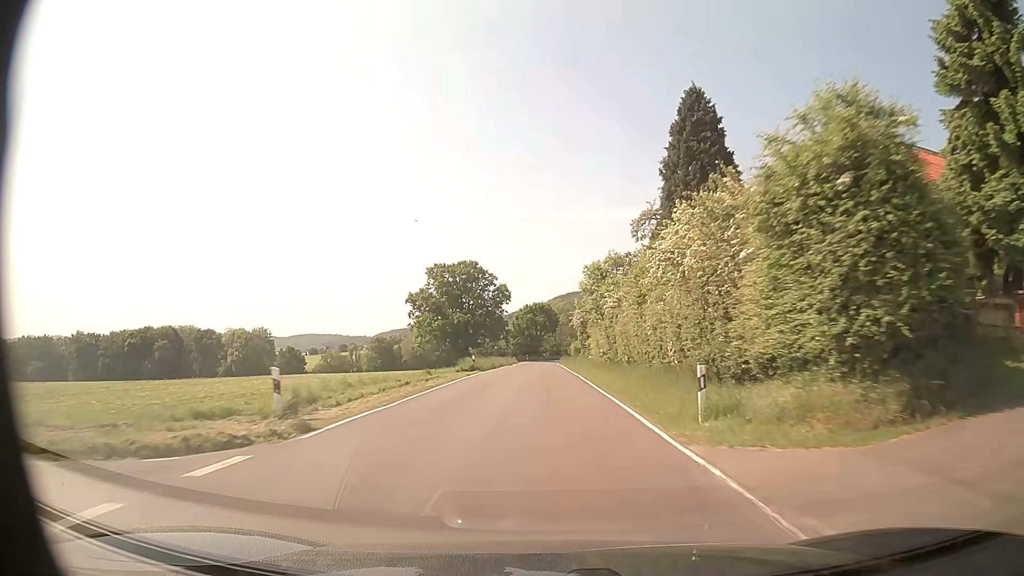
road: secondary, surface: asphalt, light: Day
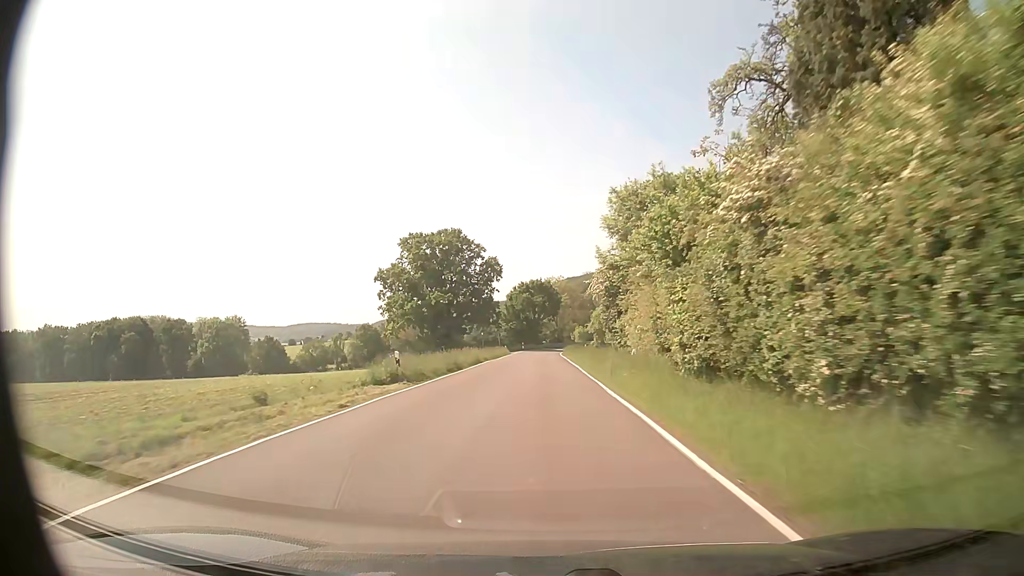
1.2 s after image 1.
(+0.1, +23.2) m; 0°
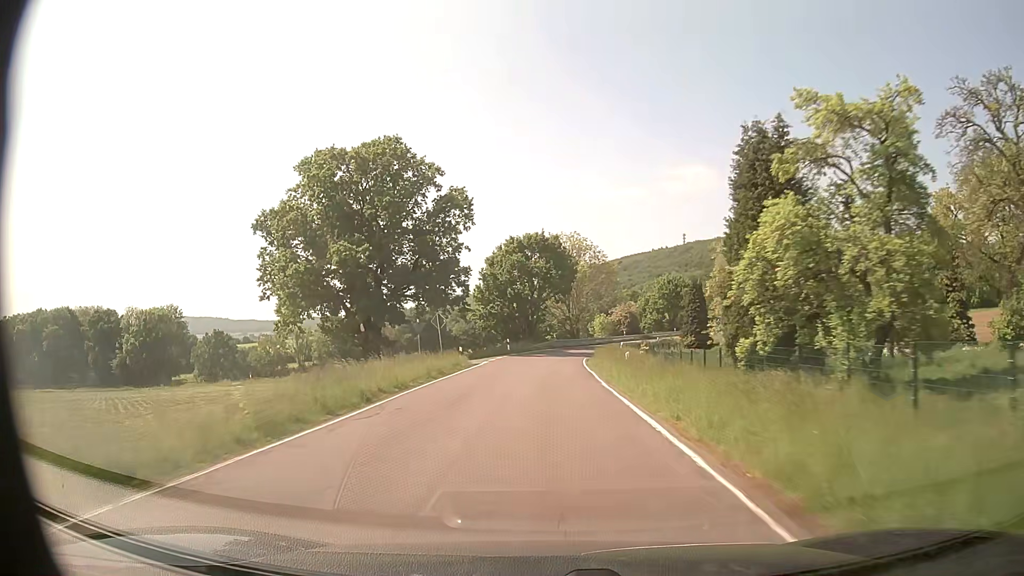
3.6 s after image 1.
(-0.1, +46.2) m; 0°
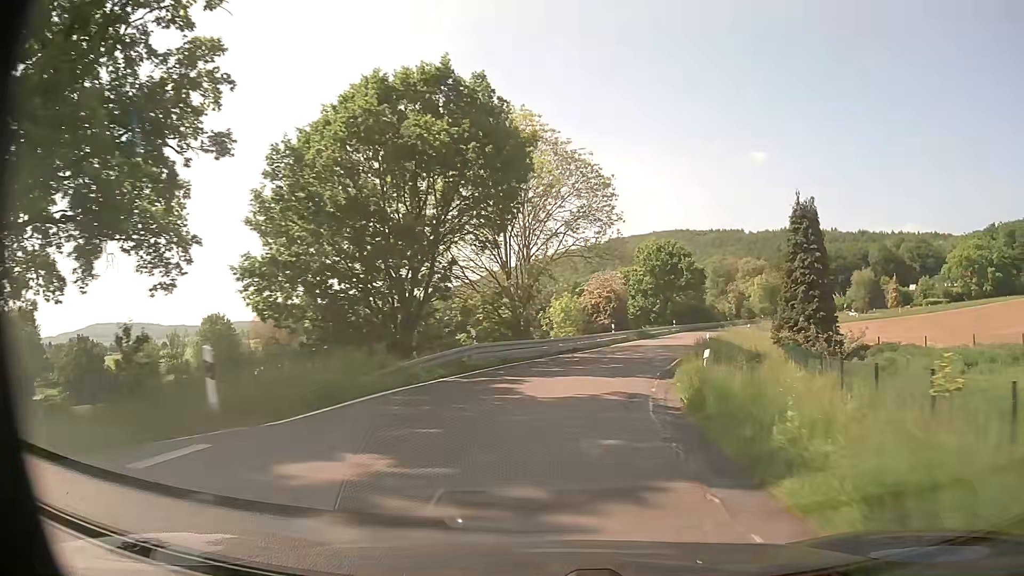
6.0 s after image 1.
(+0.6, +43.1) m; +6°
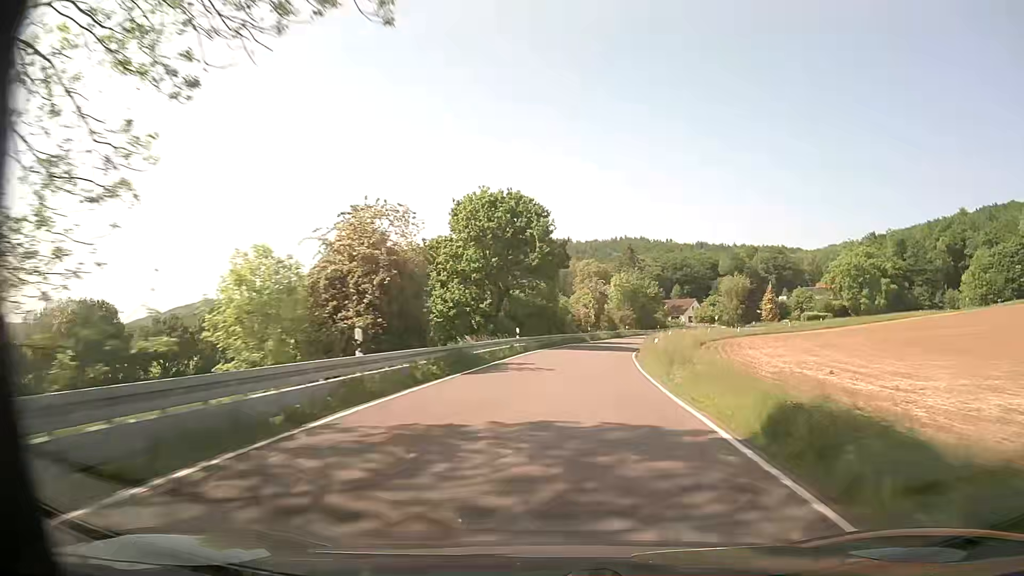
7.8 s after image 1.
(+4.2, +32.2) m; +15°
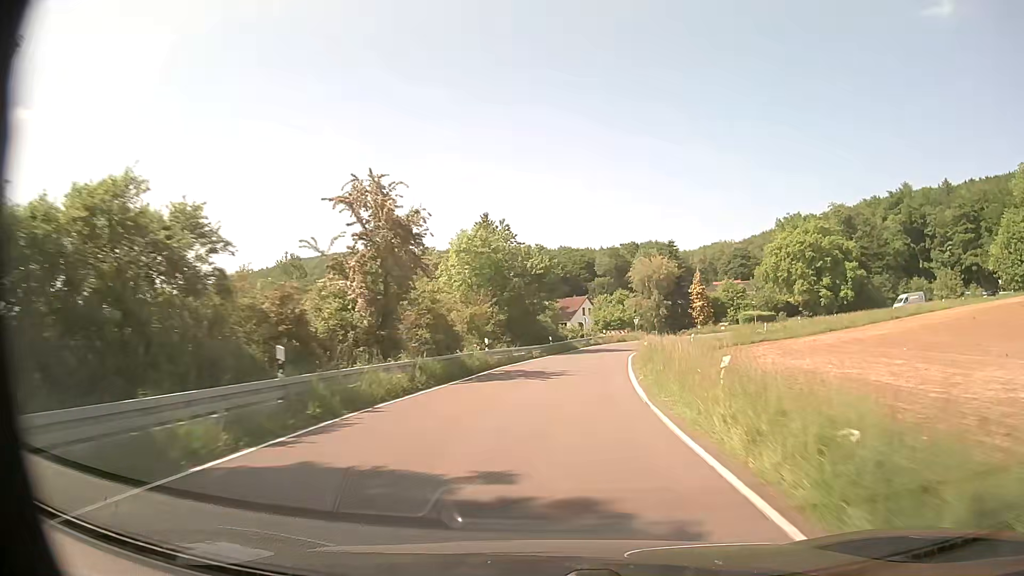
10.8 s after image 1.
(+6.4, +53.5) m; +12°
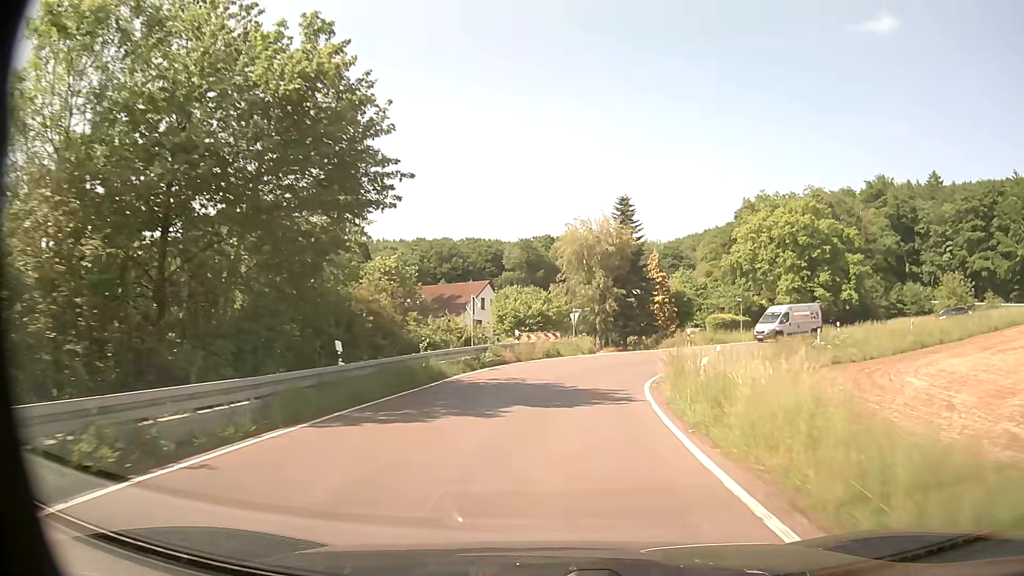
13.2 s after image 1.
(+2.9, +35.7) m; +8°
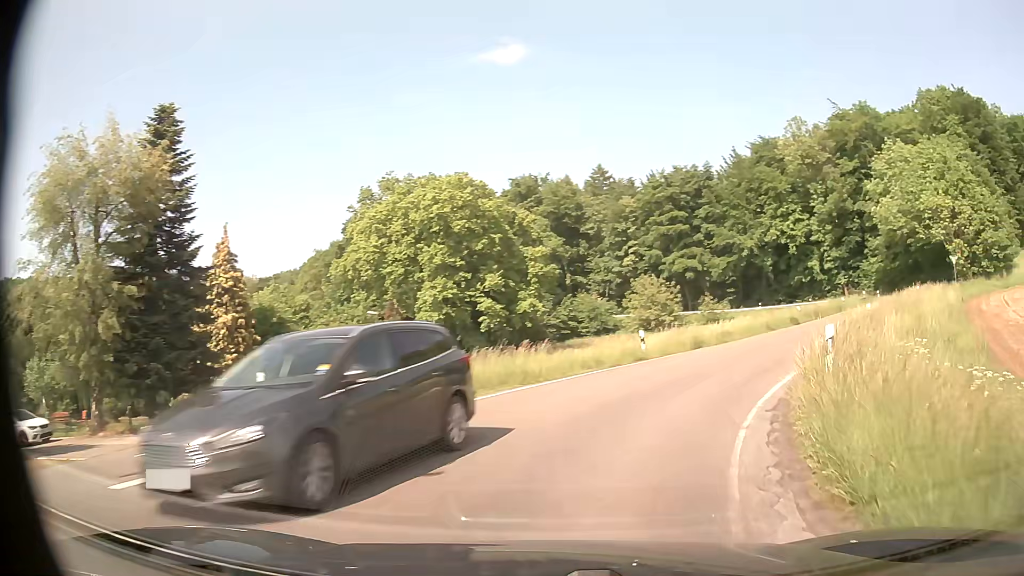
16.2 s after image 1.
(+6.3, +32.3) m; +33°
(+2, +10) (+6, +19) (+12, +27) (+18, +35) (+25, +42) (+31, +50) (+37, +58) (+41, +67) (+42, +77) (+40, +87) m
